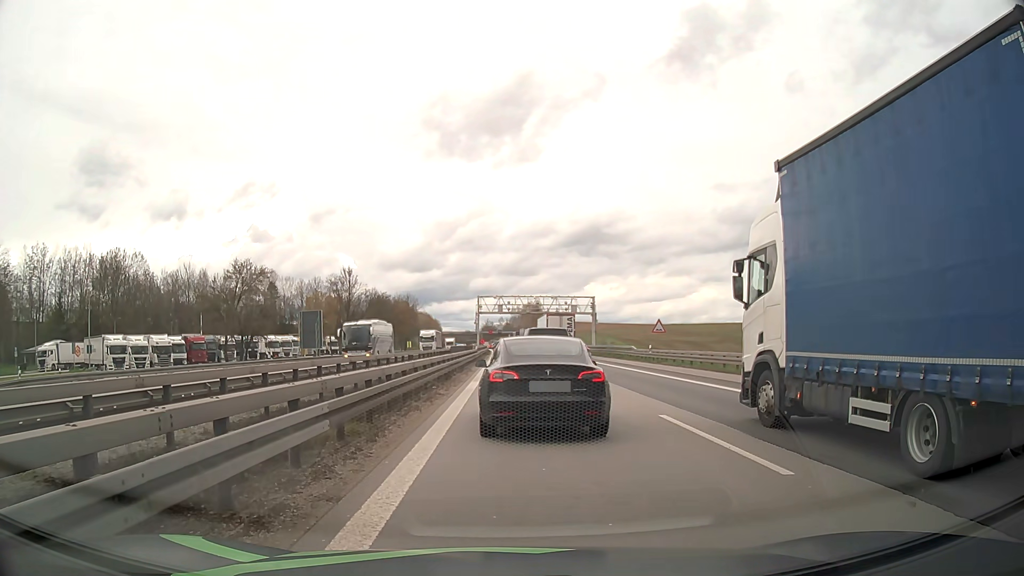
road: motorway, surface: asphalt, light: Day
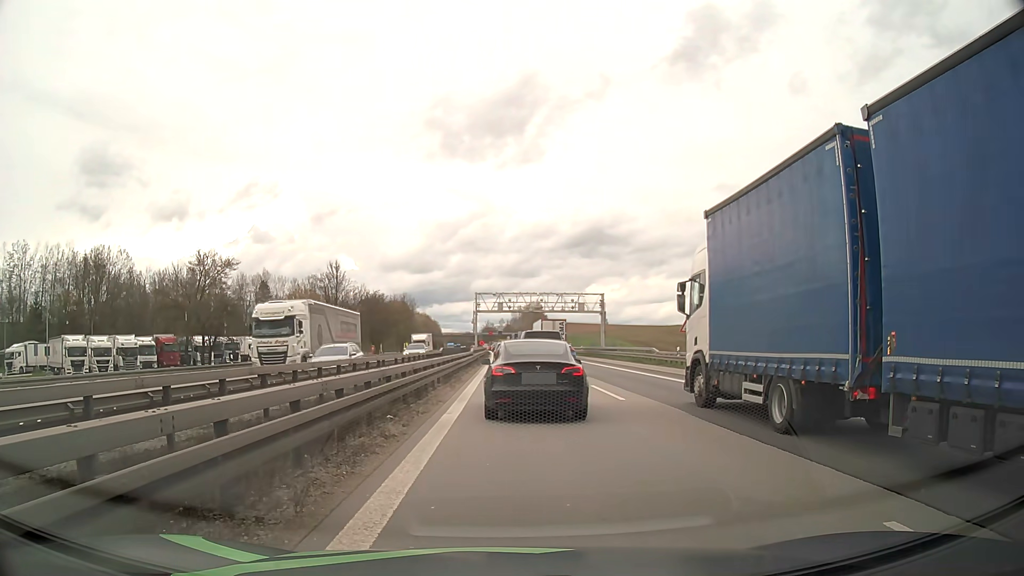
(-0.1, +8.0) m; -1°
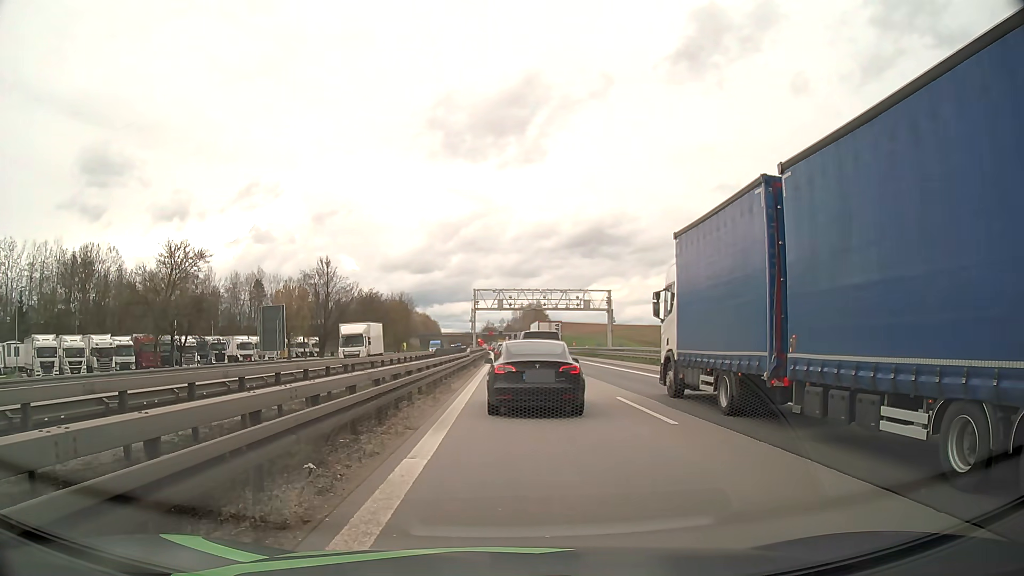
(0.0, +5.3) m; 0°
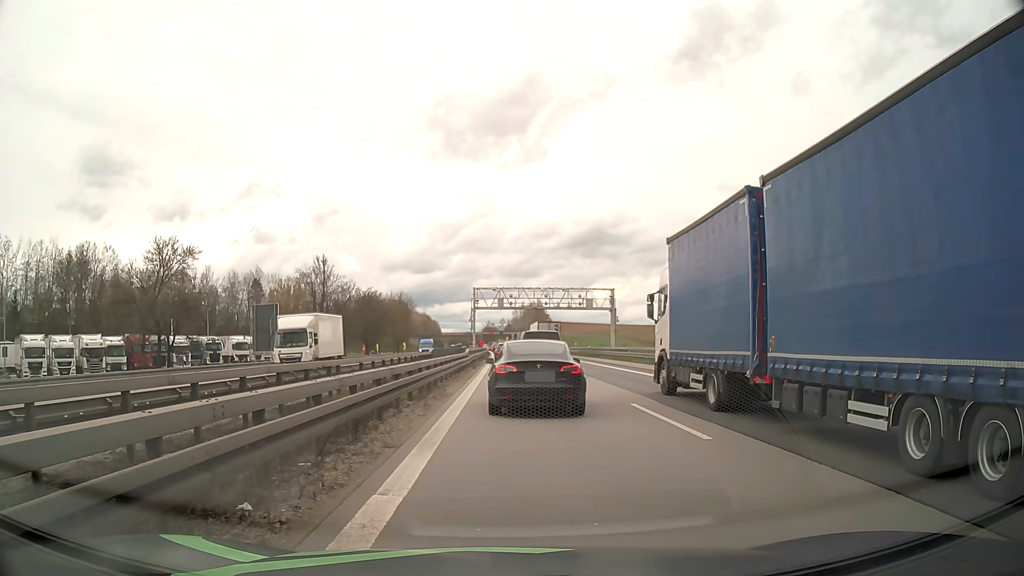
(0.0, +2.0) m; +1°
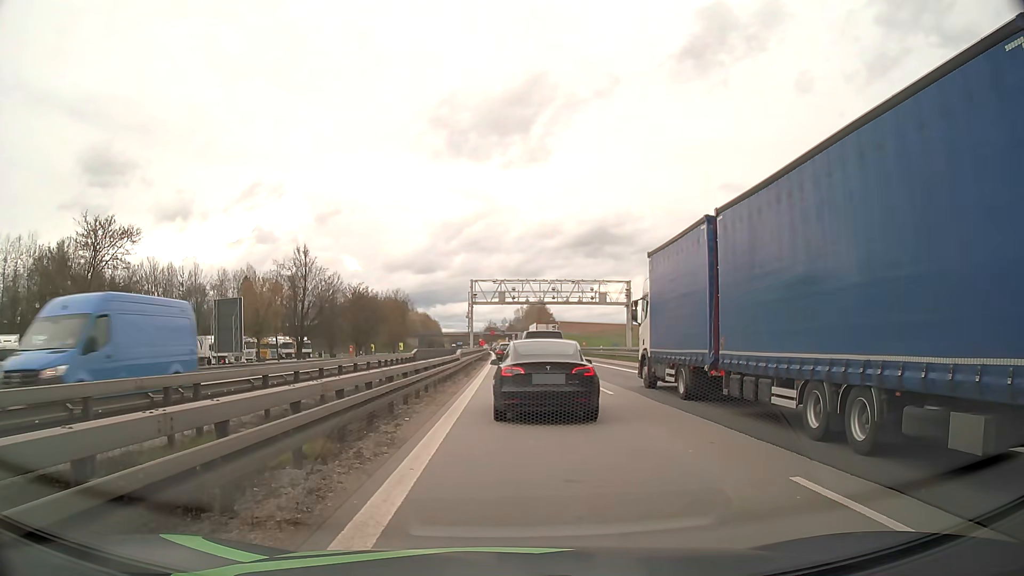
(-0.2, +9.1) m; -1°
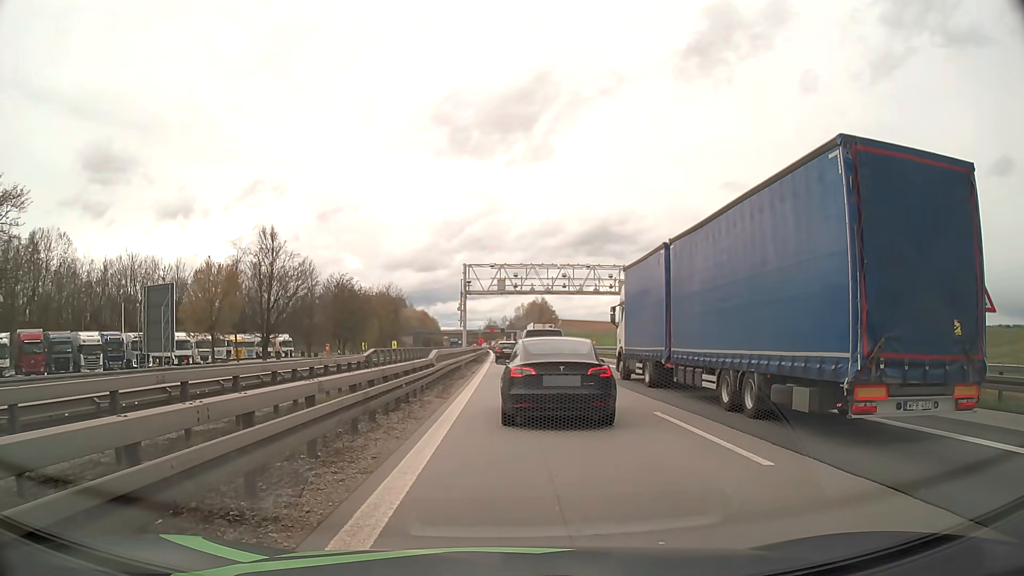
(-0.1, +11.4) m; 0°
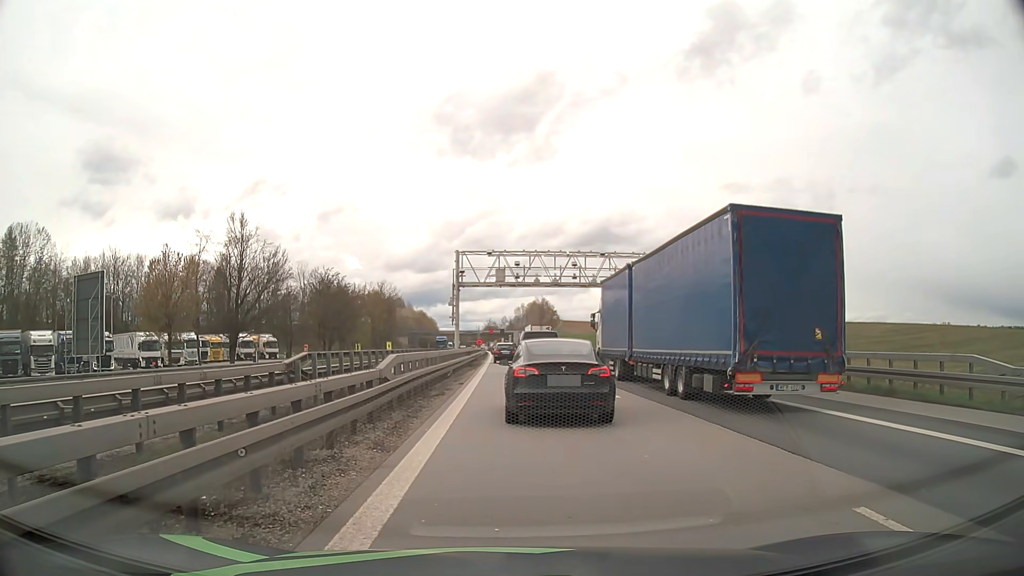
(0.0, +8.1) m; 0°
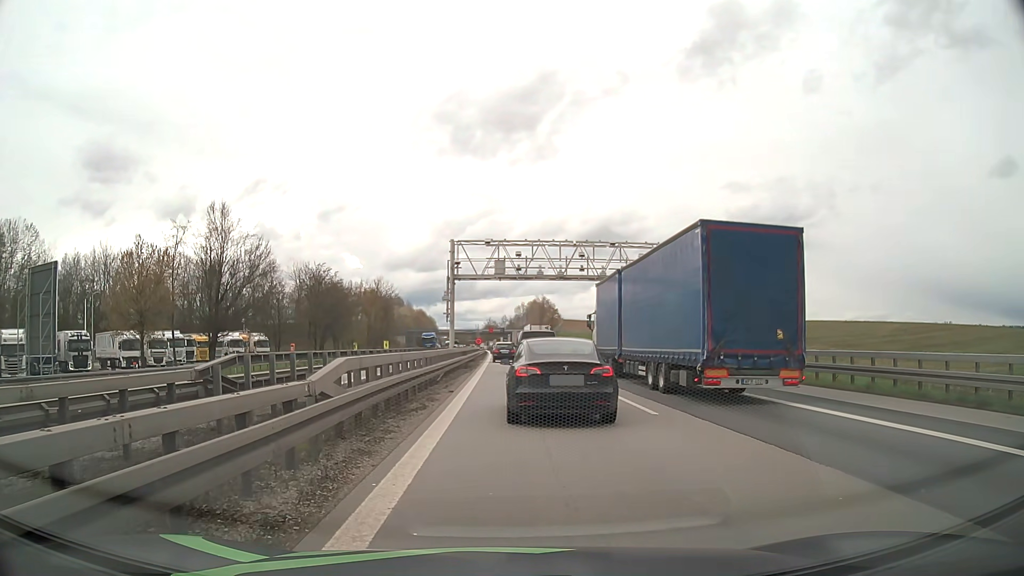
(0.0, +4.3) m; 0°
